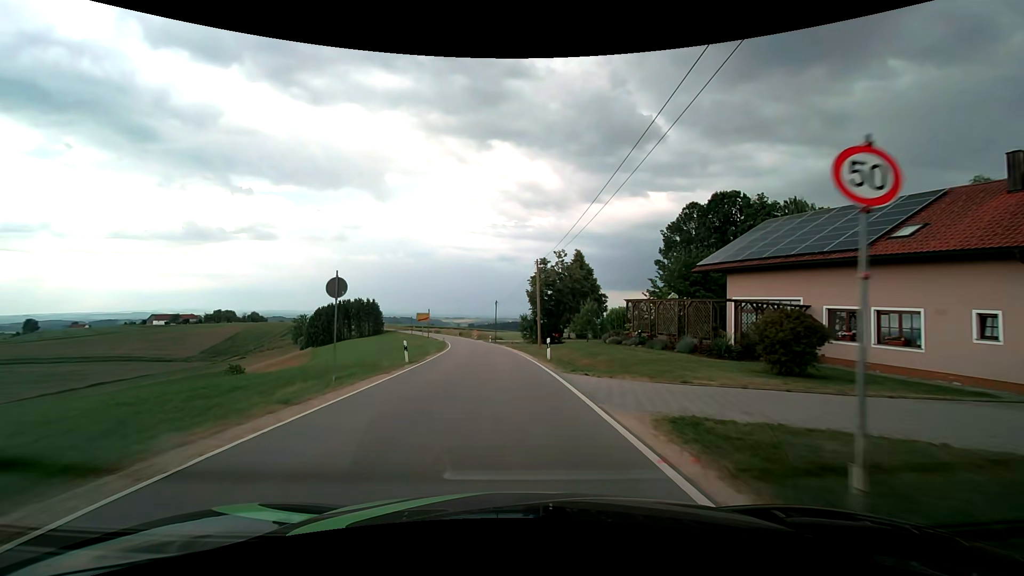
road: tertiary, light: Day
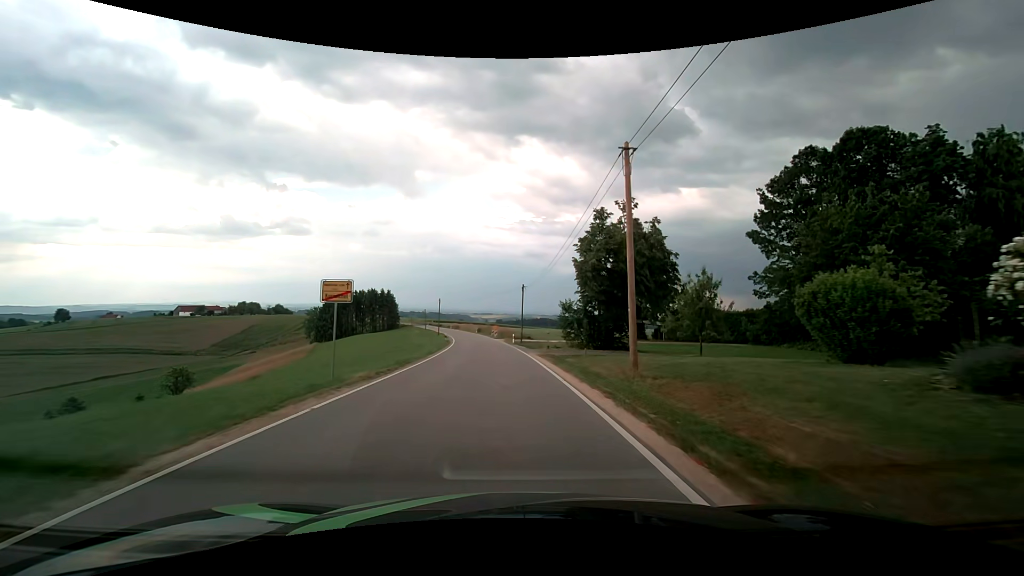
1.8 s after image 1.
(-0.6, +22.3) m; -3°
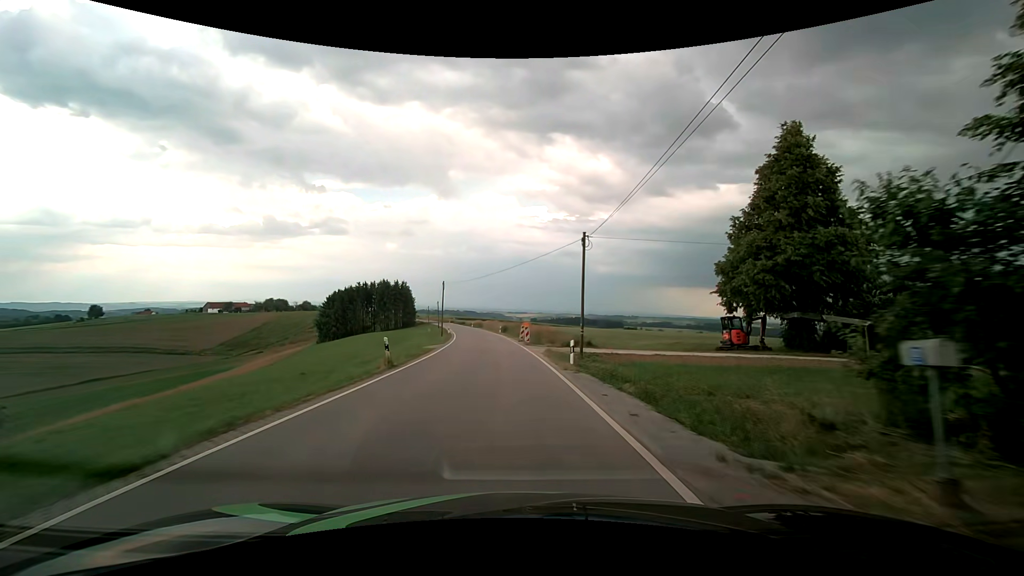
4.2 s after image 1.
(-0.9, +29.9) m; -4°
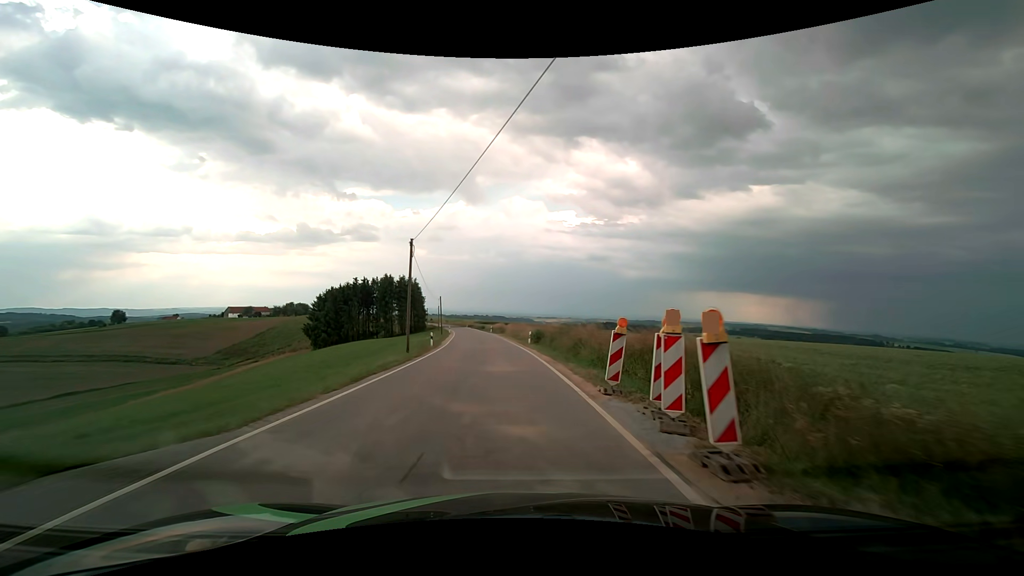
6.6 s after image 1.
(-0.8, +30.2) m; -3°
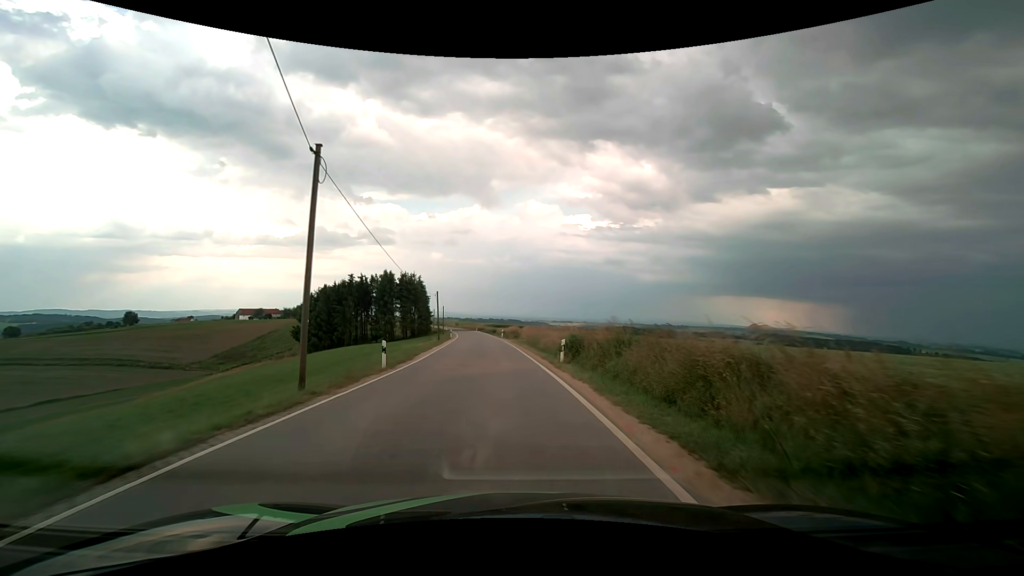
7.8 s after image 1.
(-0.2, +15.1) m; -2°
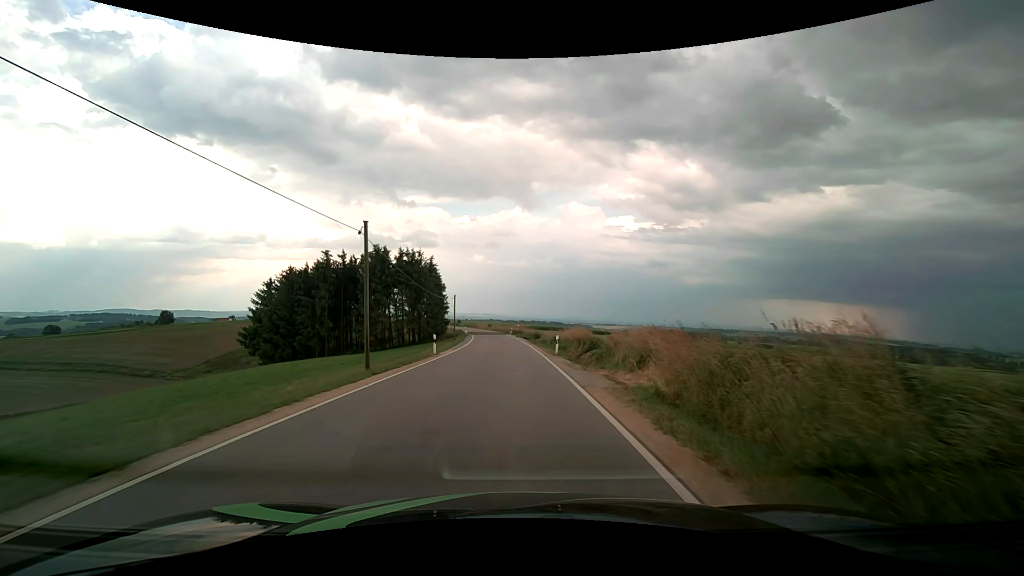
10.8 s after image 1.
(-1.5, +37.3) m; -5°
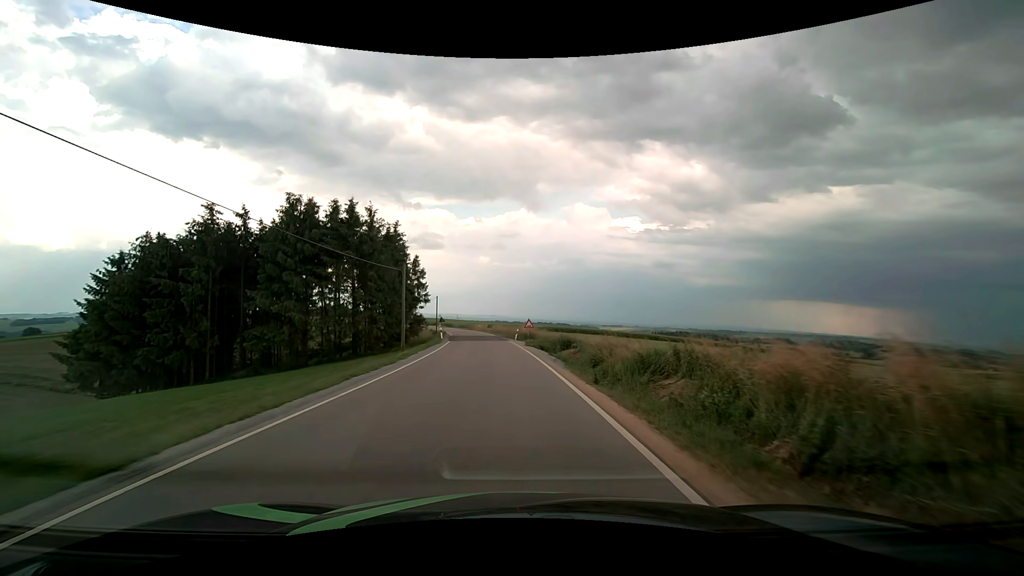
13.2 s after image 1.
(-0.3, +29.8) m; -1°
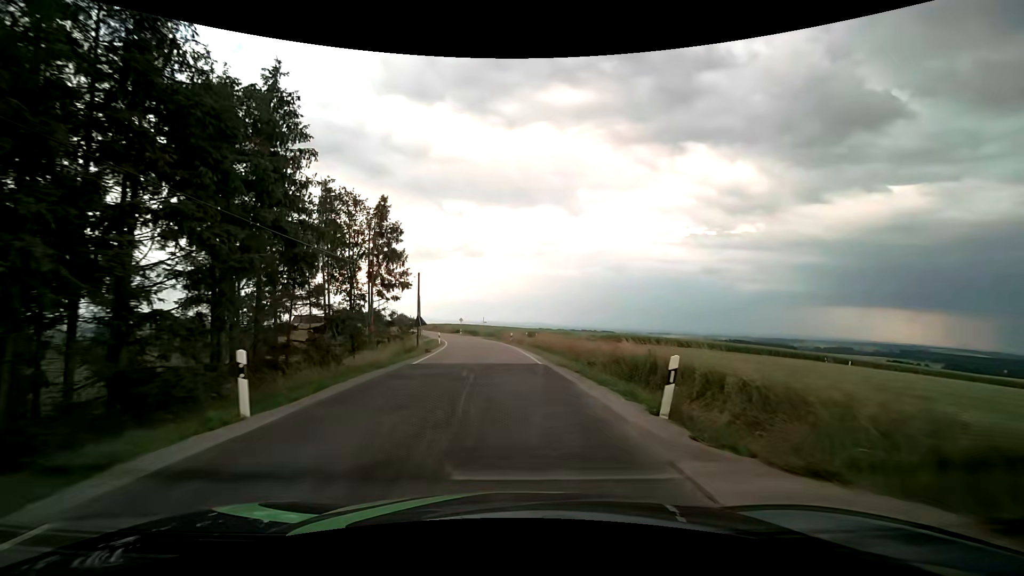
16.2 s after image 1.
(-1.6, +37.4) m; -5°
(0, +10) (0, +20) (-1, +30) (-2, +40) (-3, +50) (-5, +60) (-7, +69) (-10, +79) (-13, +89) (-15, +98) m
